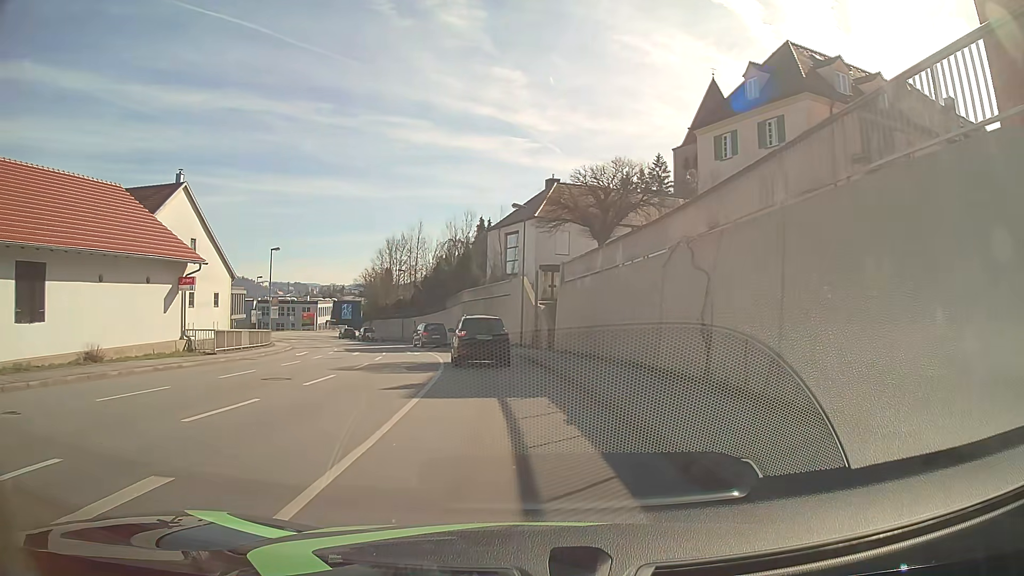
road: tertiary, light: Day
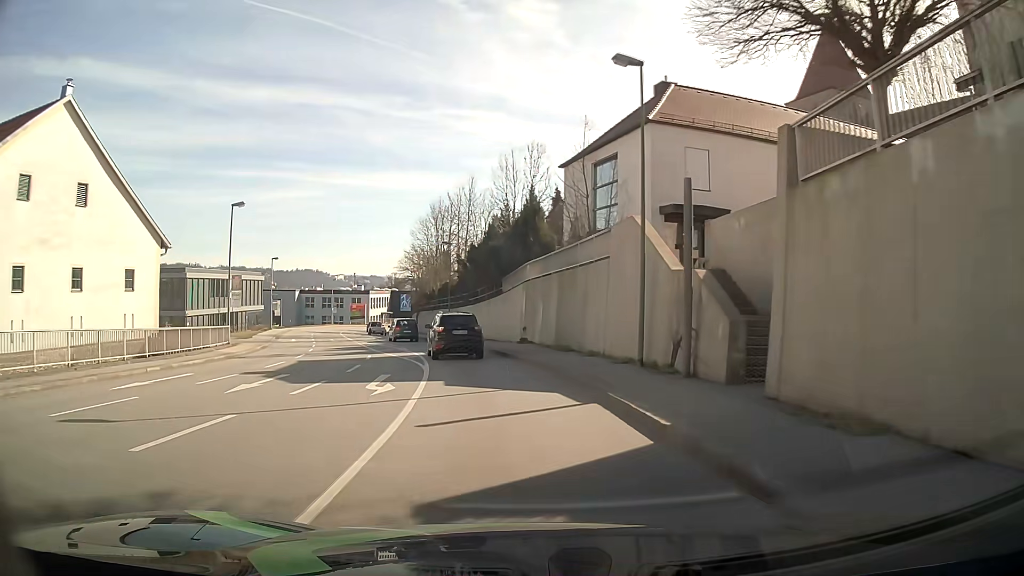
(-1.2, +20.9) m; -7°
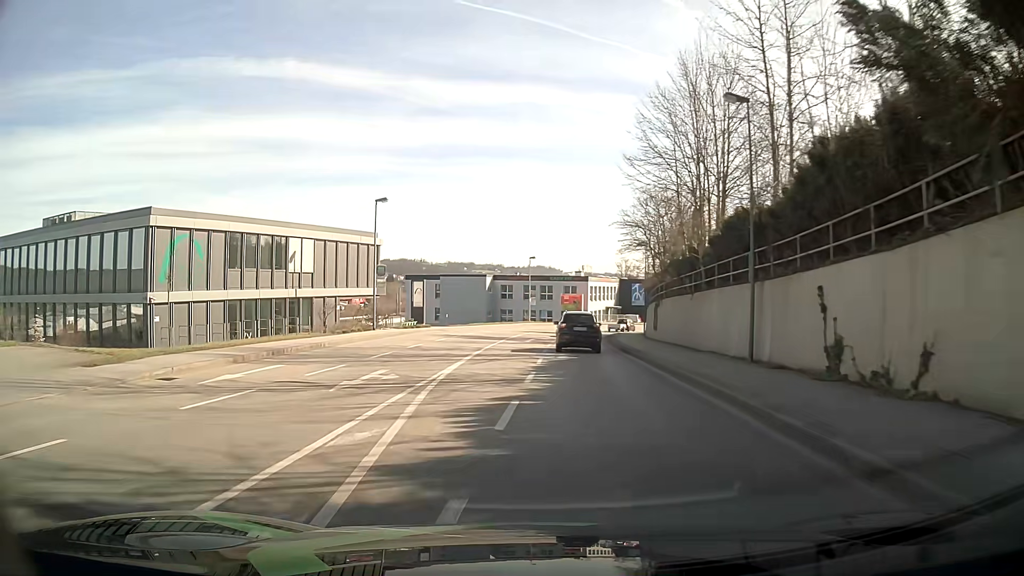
(-5.9, +36.6) m; -20°
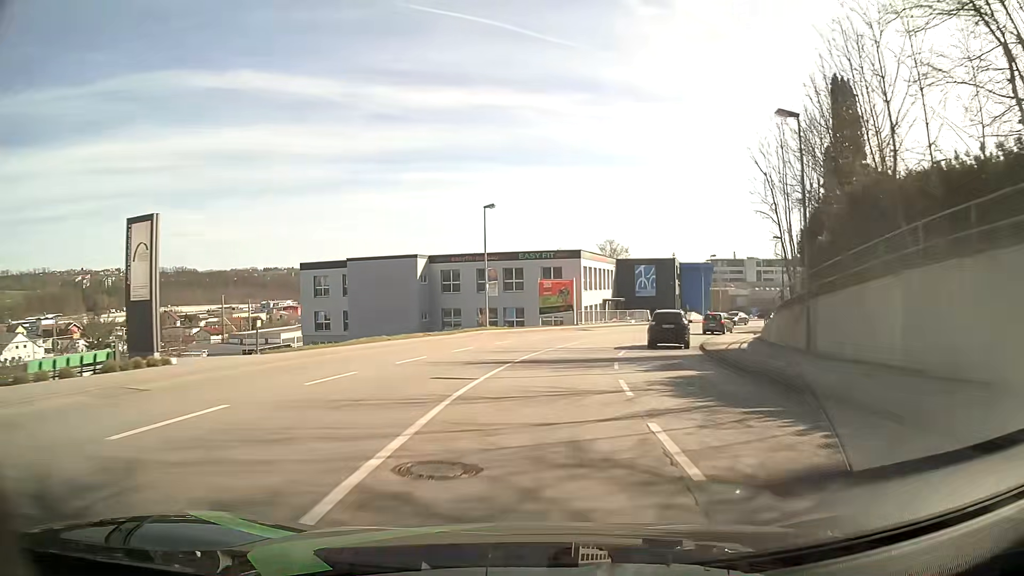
(-0.5, +38.7) m; +3°
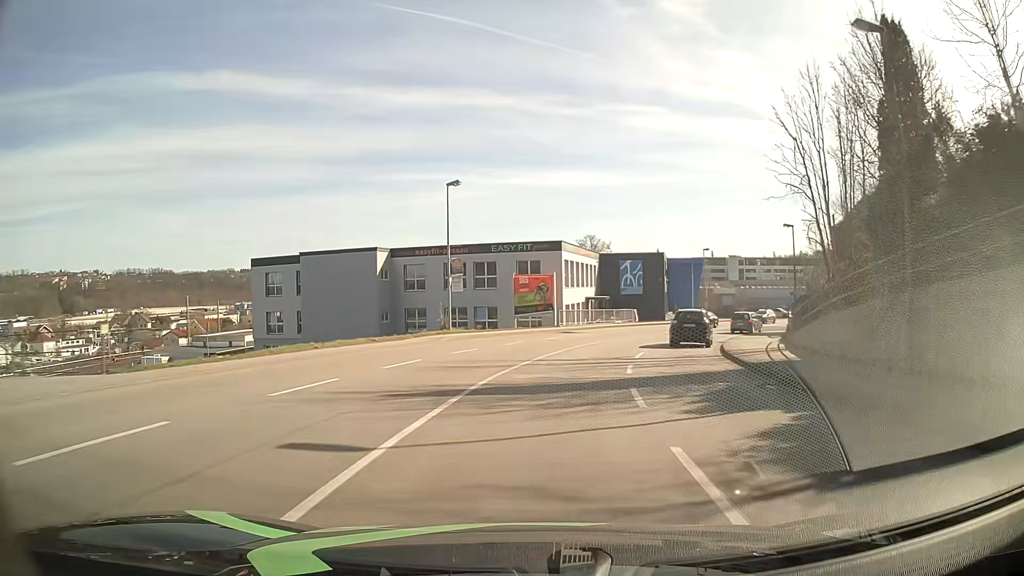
(+0.1, +7.6) m; +2°
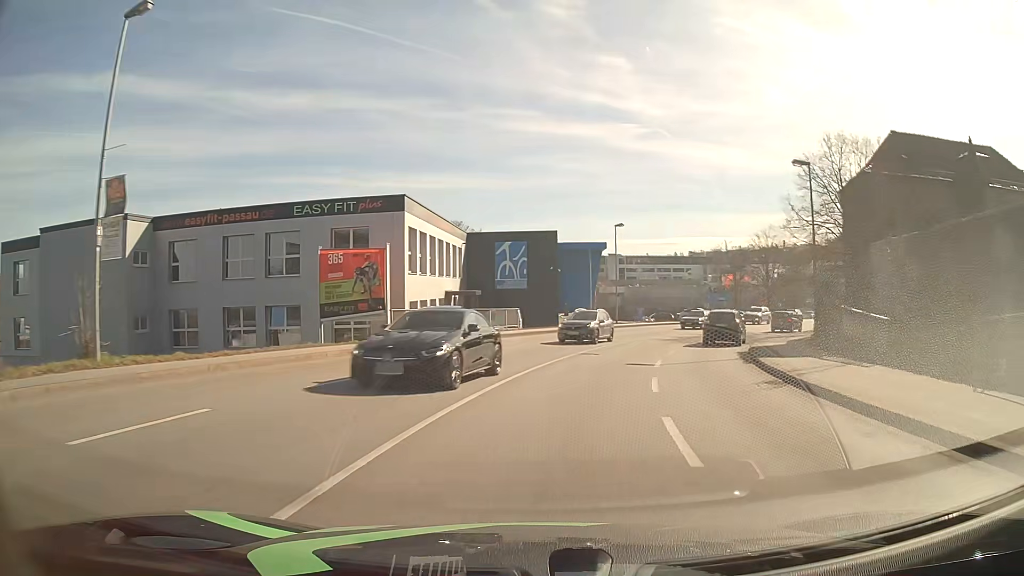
(+1.8, +22.1) m; +11°
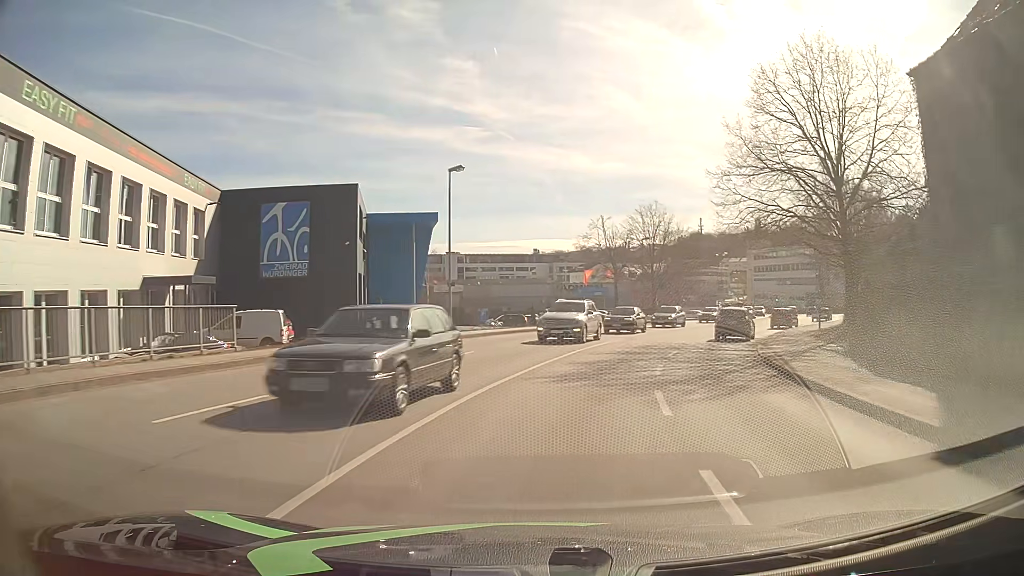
(+2.5, +21.2) m; +13°
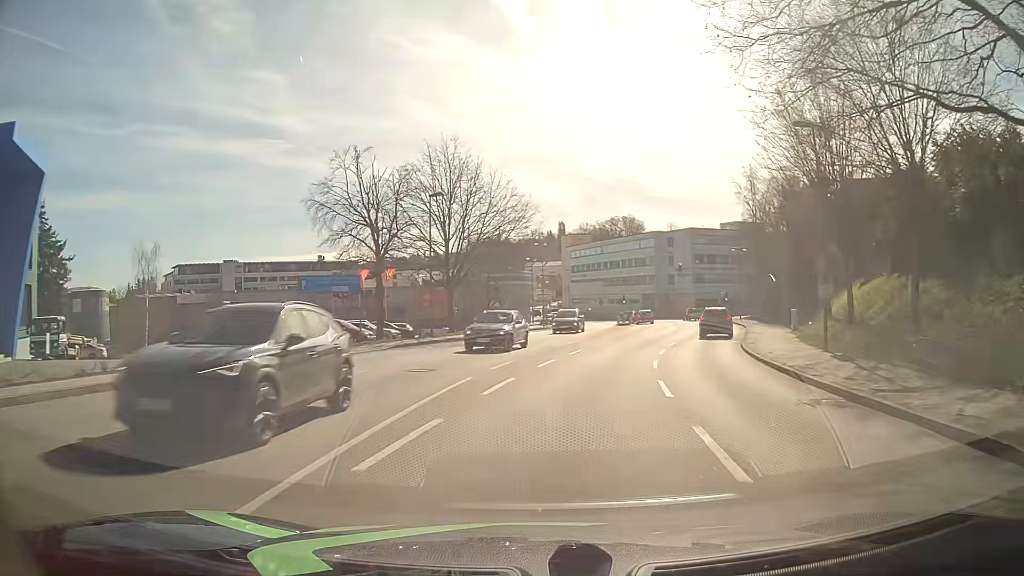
(+4.7, +27.5) m; +18°
(0, +10) (+1, +20) (+3, +30) (+5, +40) (+7, +49) (+10, +59) (+12, +69) (+13, +79) (+11, +88) (+2, +93) m
